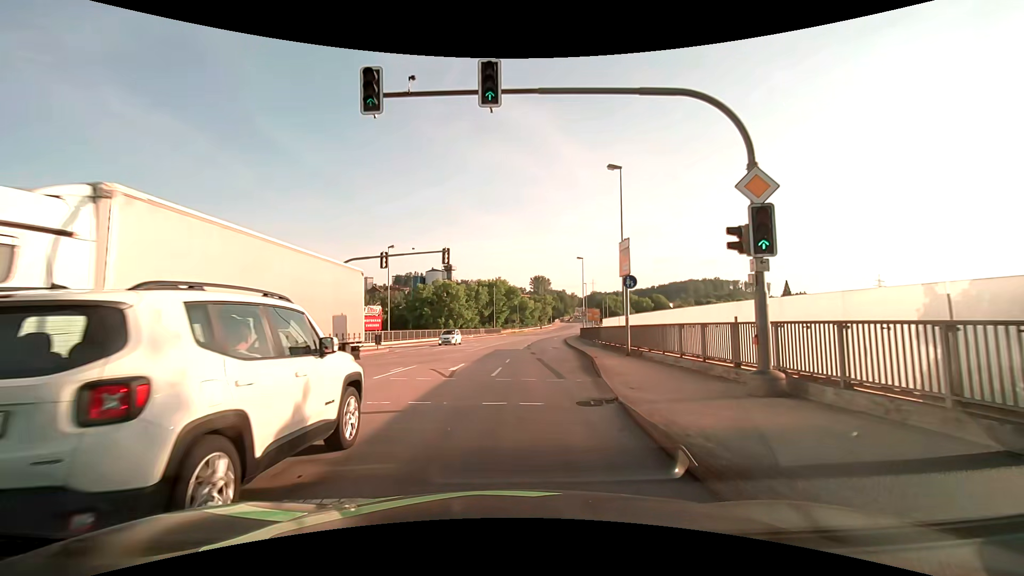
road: primary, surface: asphalt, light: Day
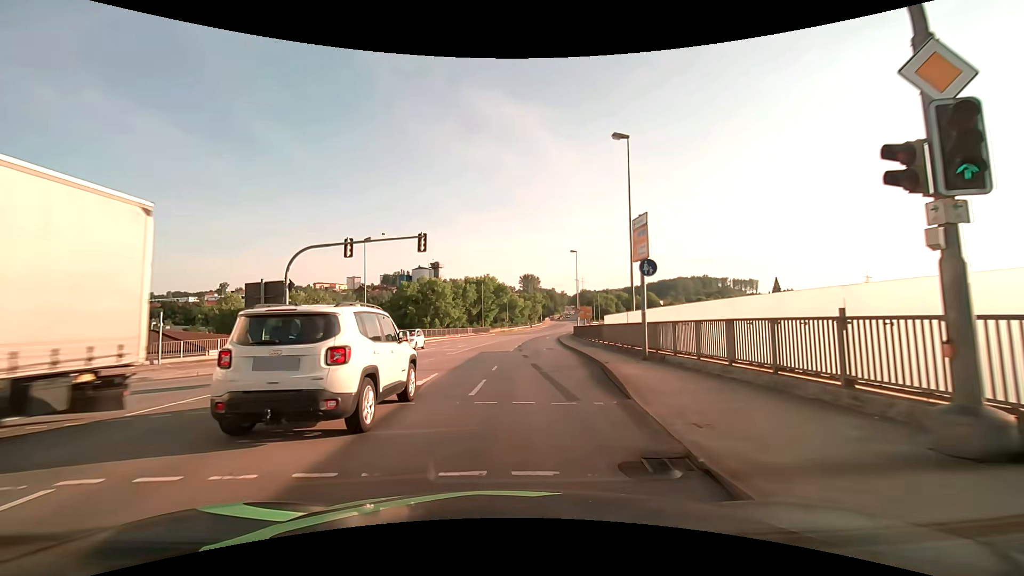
(0.0, +4.4) m; +1°
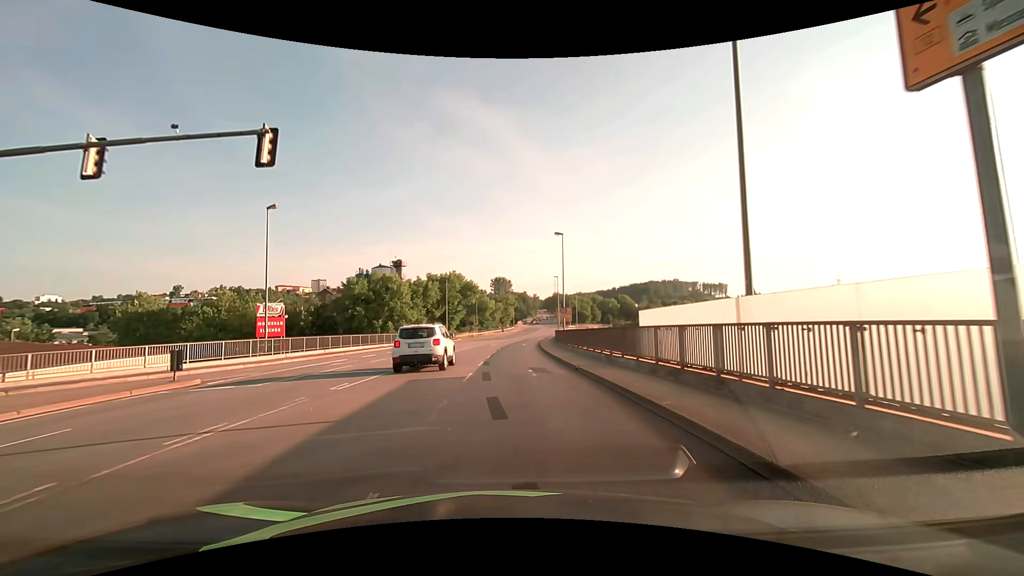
(+0.3, +13.6) m; +3°
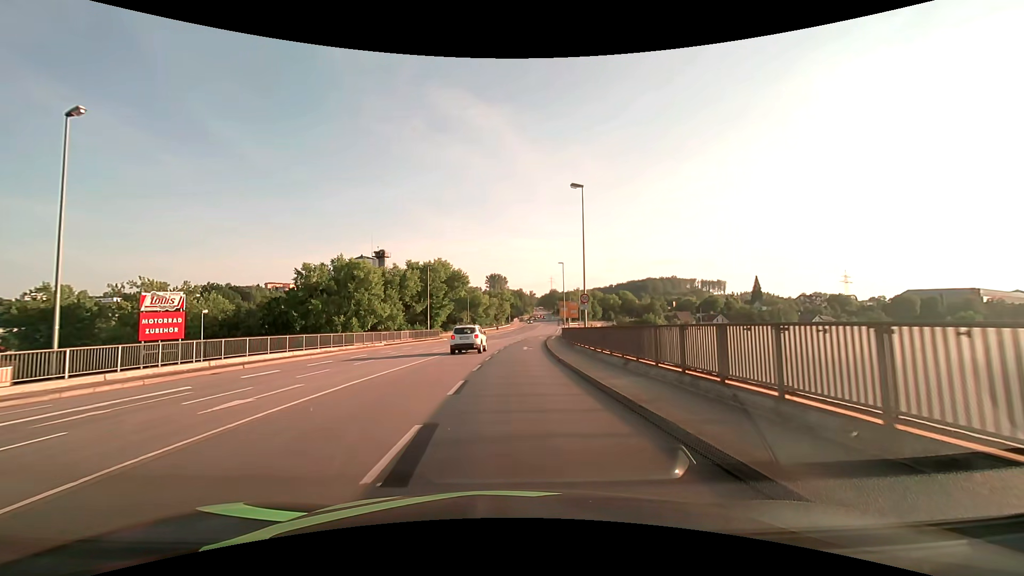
(+0.2, +15.0) m; +1°
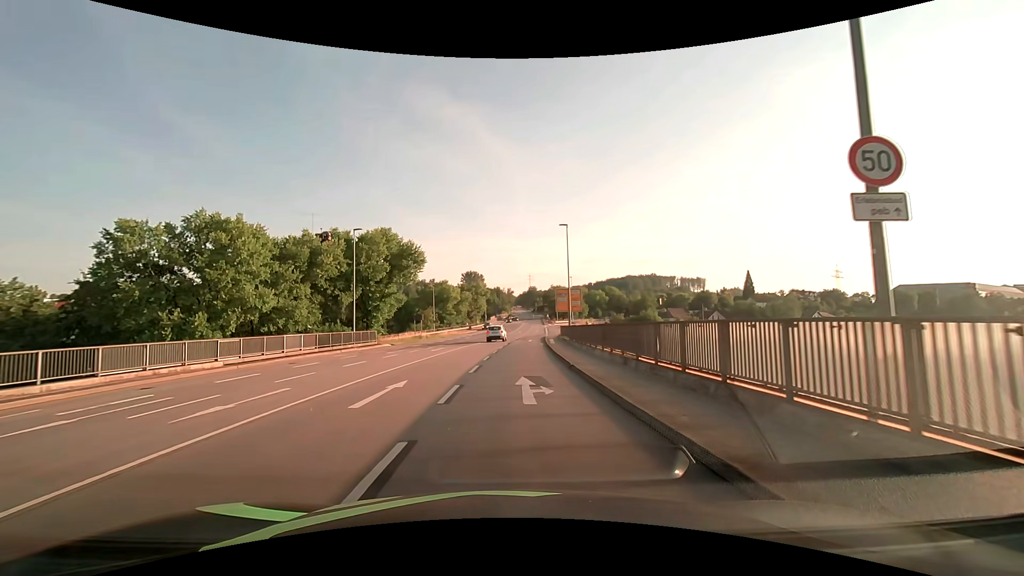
(+0.3, +25.1) m; +3°
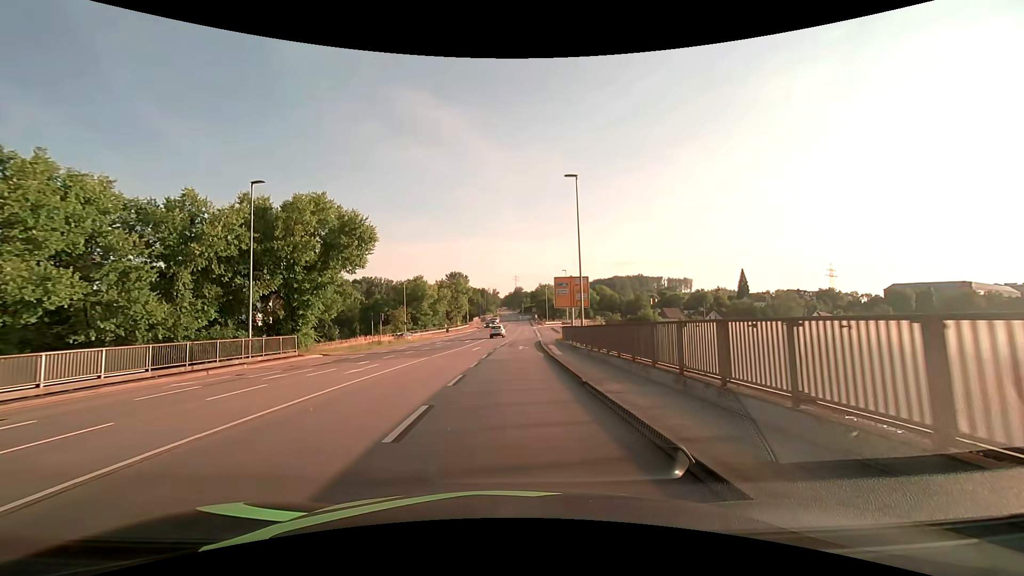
(+0.3, +15.0) m; +2°
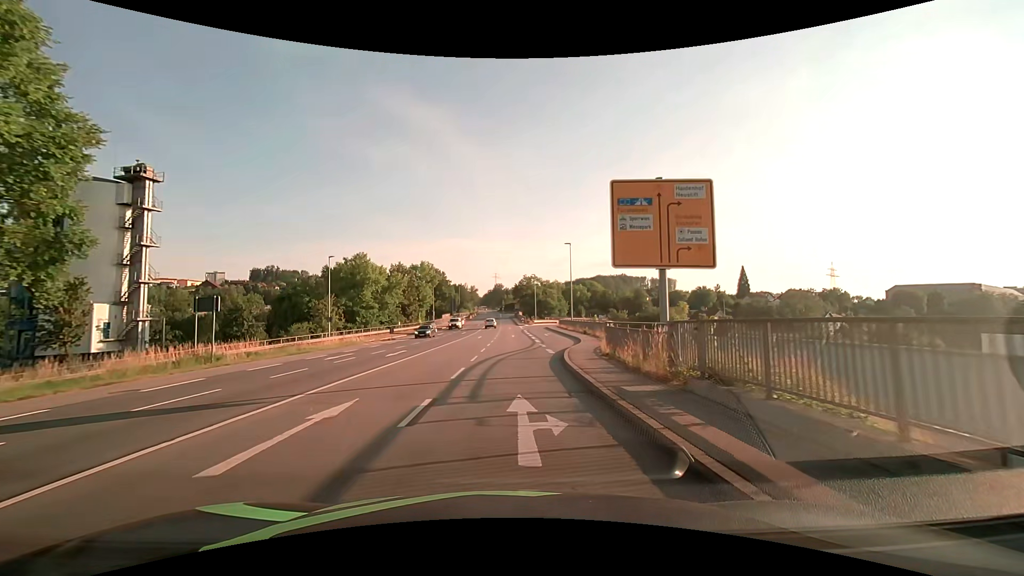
(+0.3, +29.1) m; +2°
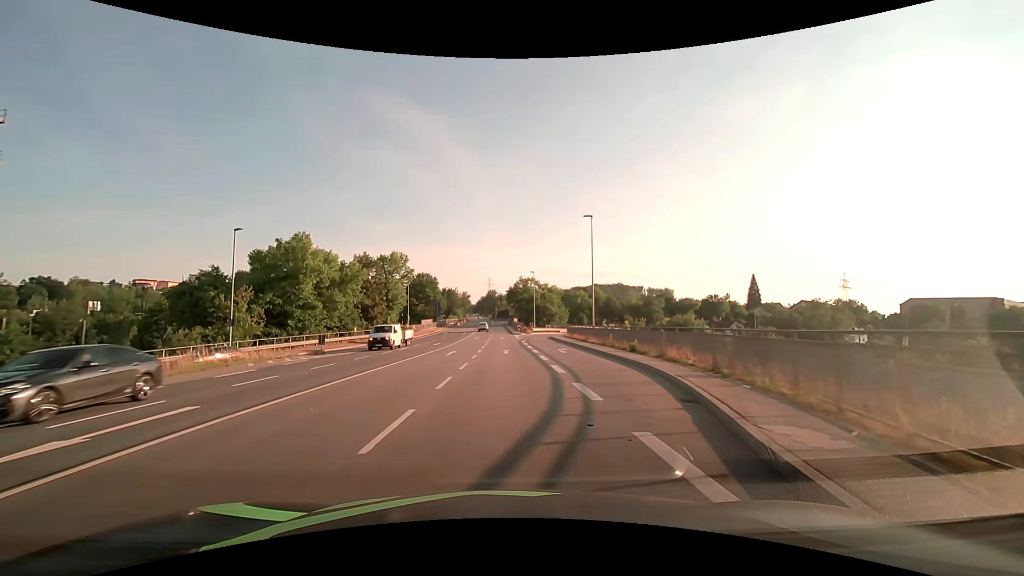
(+0.3, +19.5) m; +1°
(0, +10) (0, +20) (0, +30) (0, +40) (0, +50) (-1, +60) (-1, +70) (-1, +80) (-1, +90) (-2, +100) m
